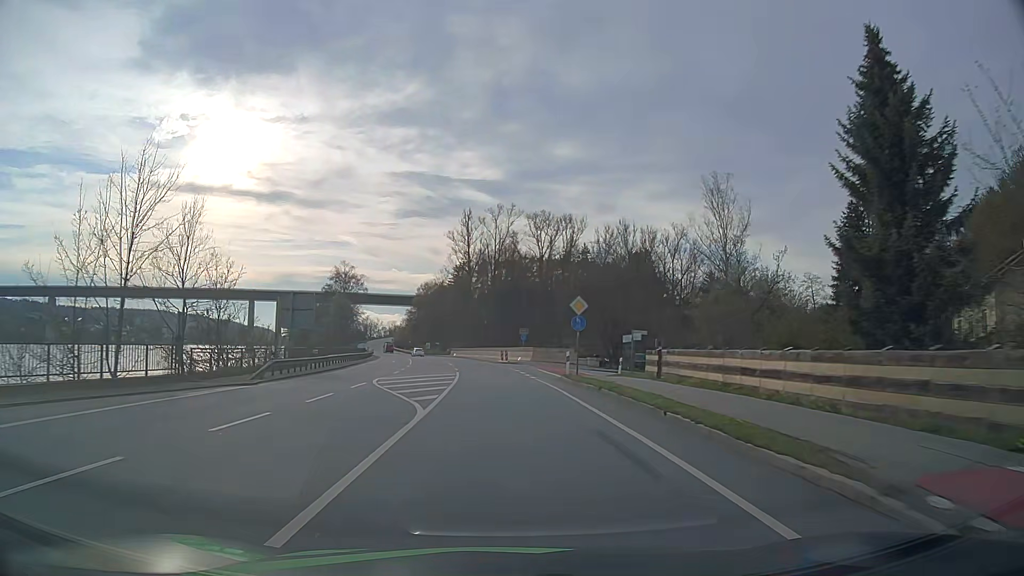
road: primary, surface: asphalt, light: Day
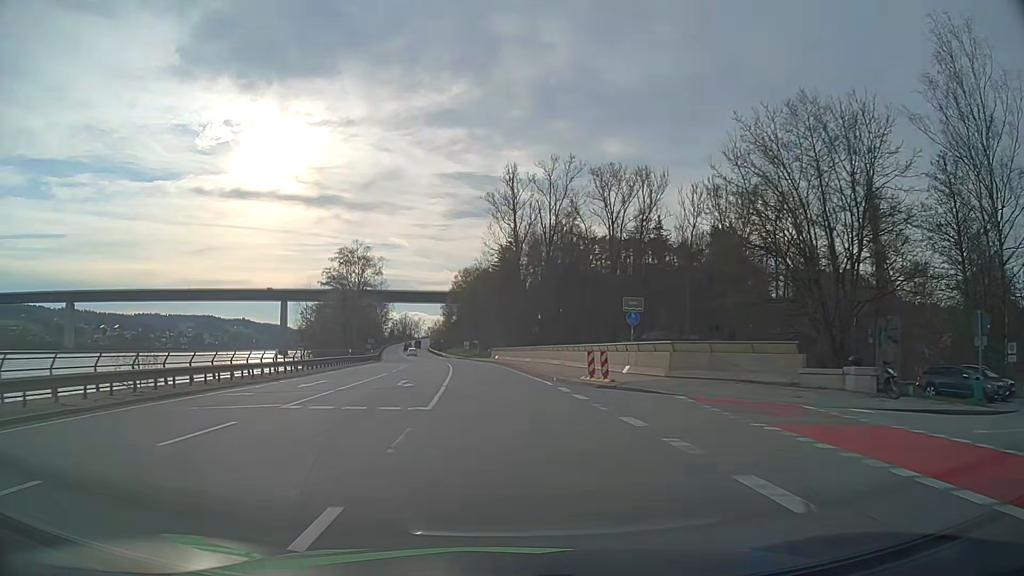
(-1.3, +39.3) m; -5°
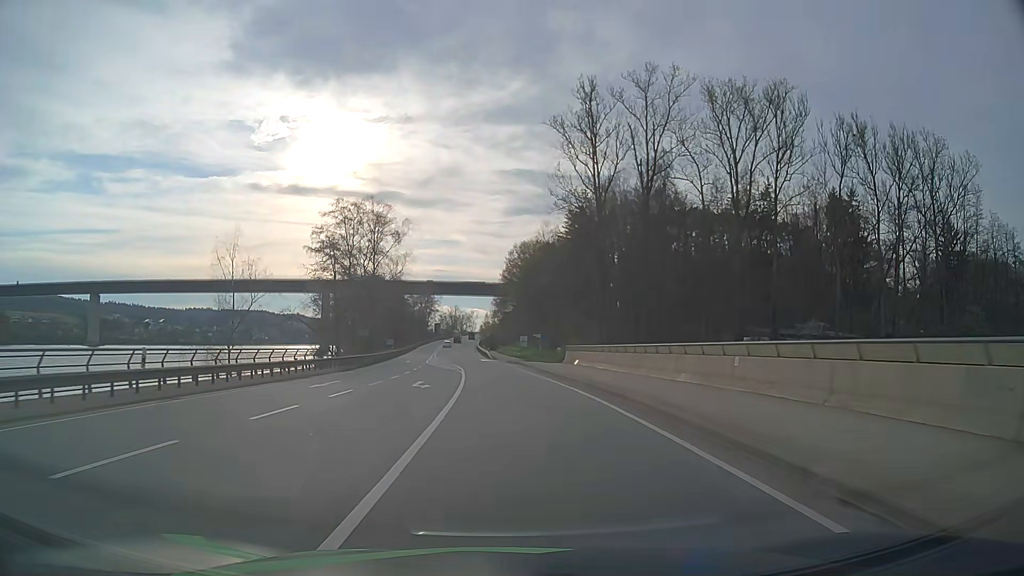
(-1.7, +39.1) m; -5°
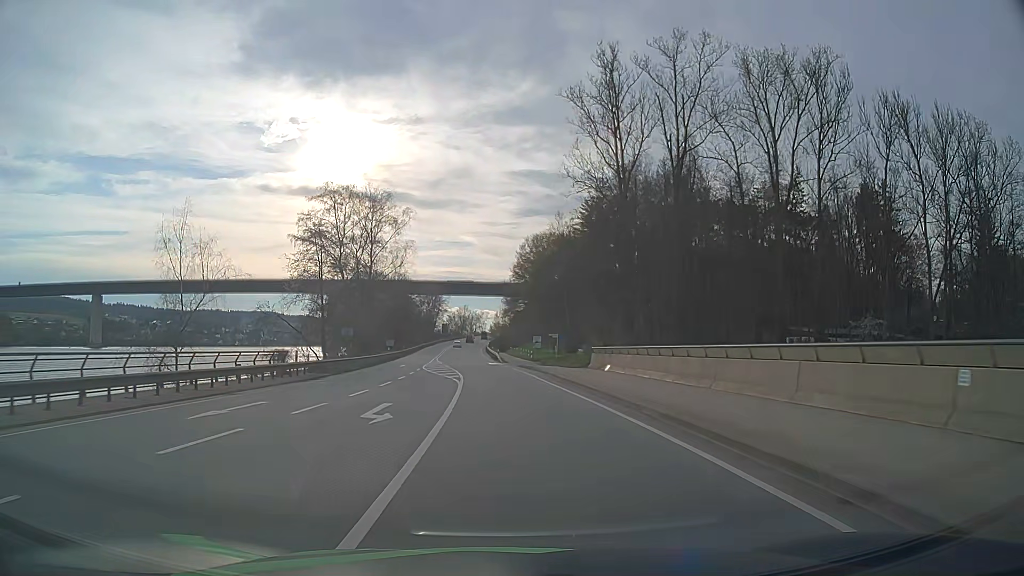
(-0.1, +9.8) m; -1°
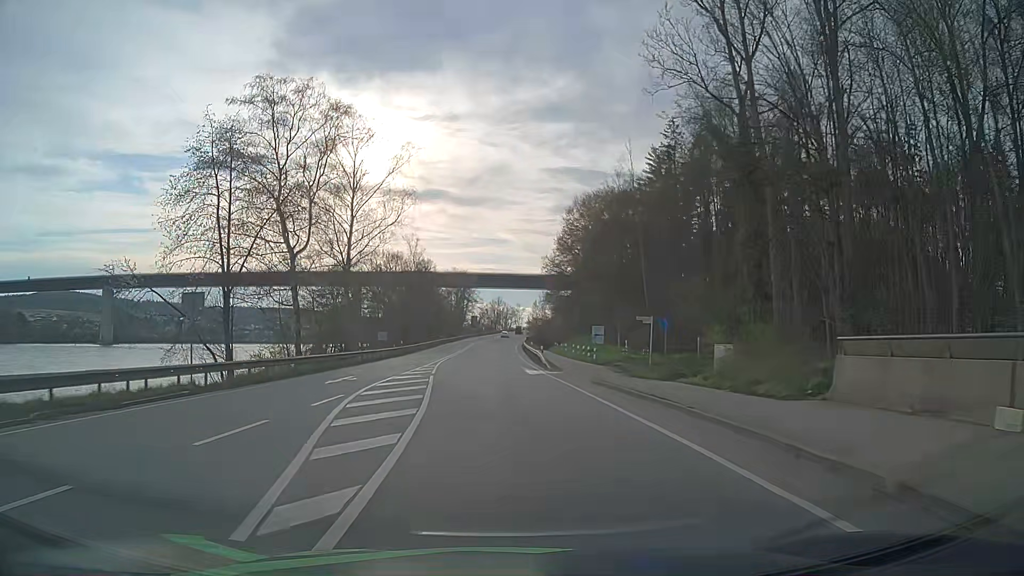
(-0.7, +29.6) m; -3°
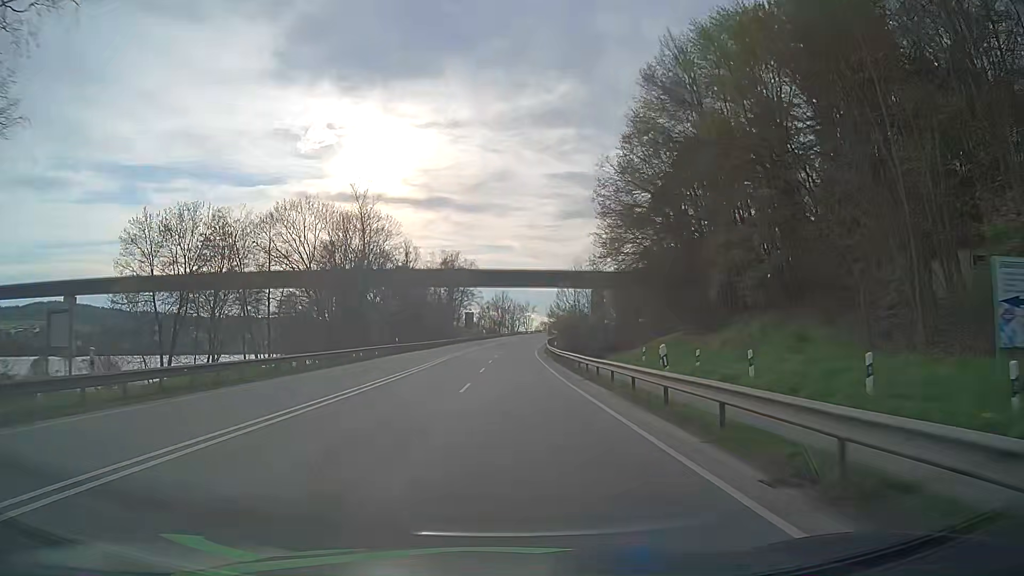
(-0.9, +51.3) m; -1°
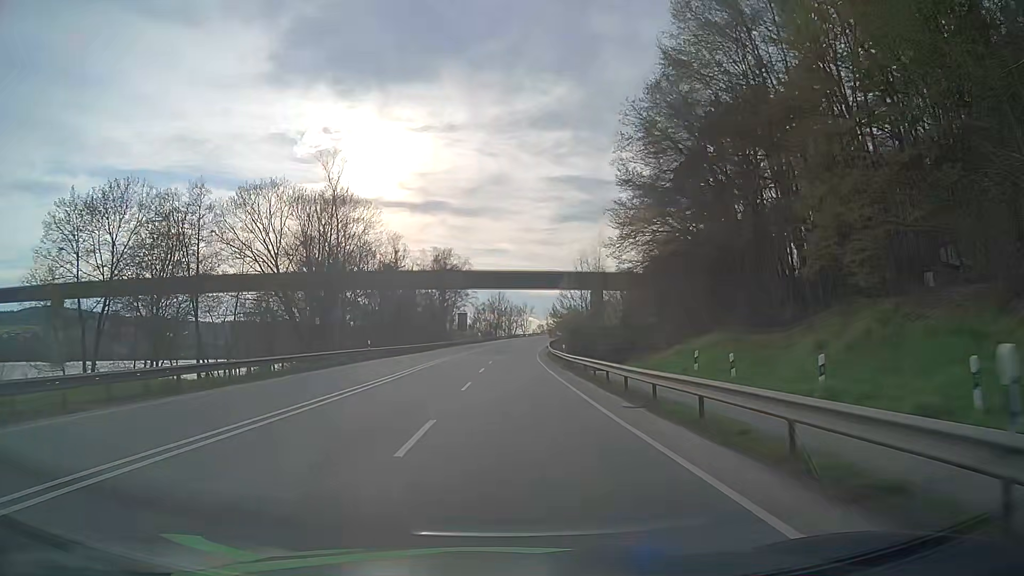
(0.0, +10.6) m; 0°
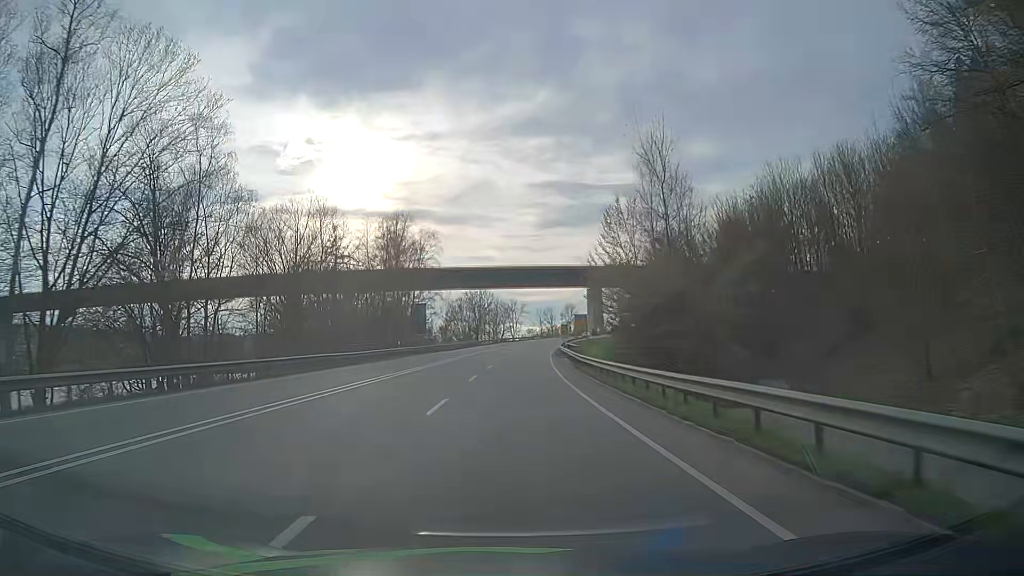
(+0.5, +43.1) m; +1°
(0, +10) (0, +20) (0, +30) (+1, +40) (+1, +50) (+2, +60) (+3, +70) (+4, +80) (+5, +90) (+6, +100) m
